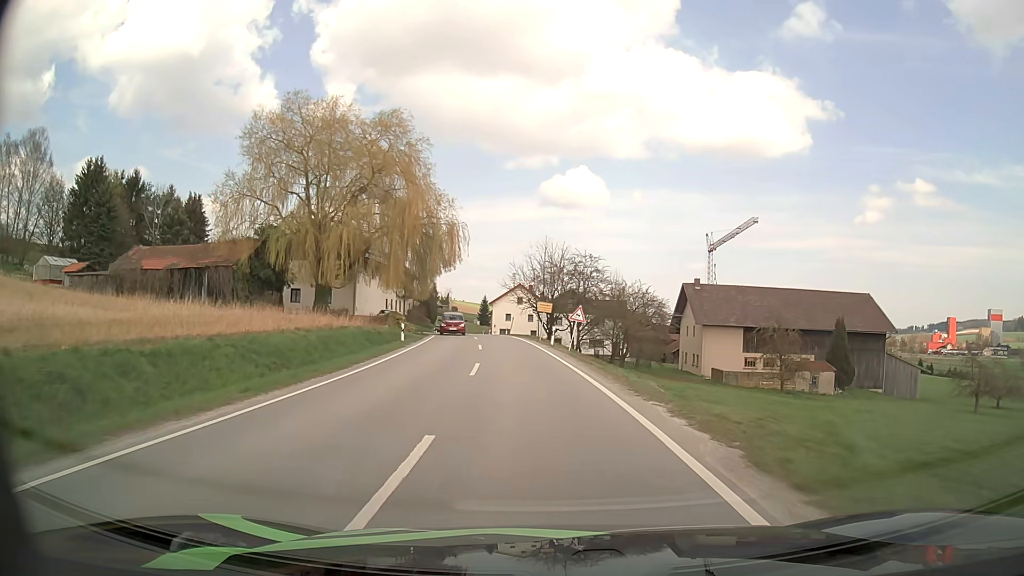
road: secondary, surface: asphalt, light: Day
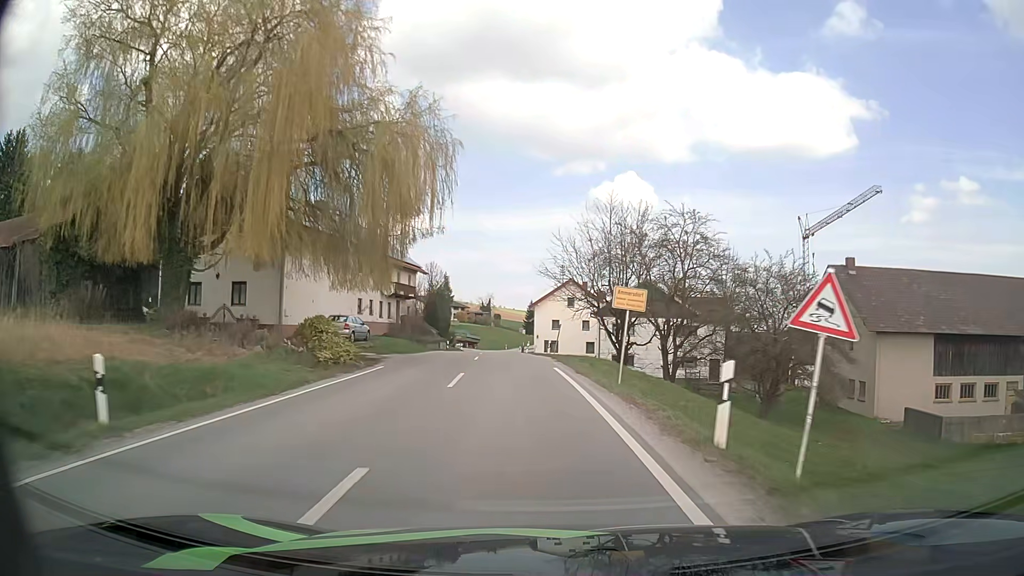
(-0.9, +26.0) m; -4°
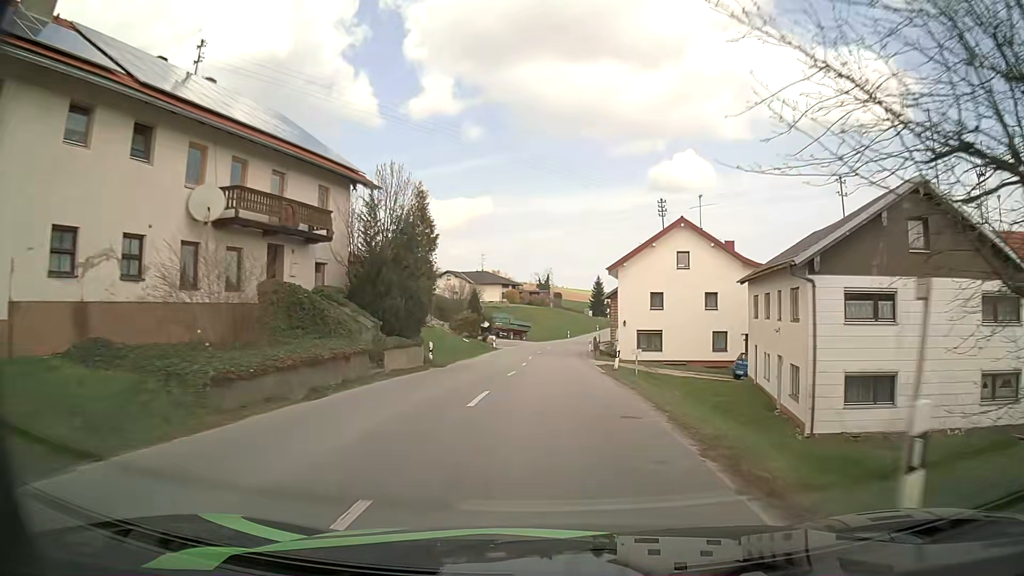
(-1.7, +33.4) m; -5°
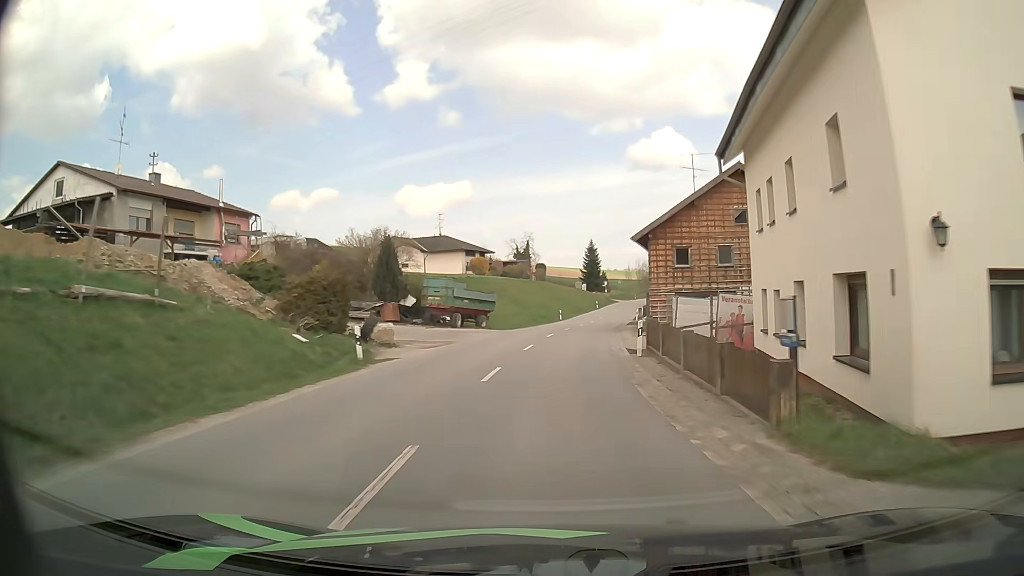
(+0.2, +34.4) m; +1°
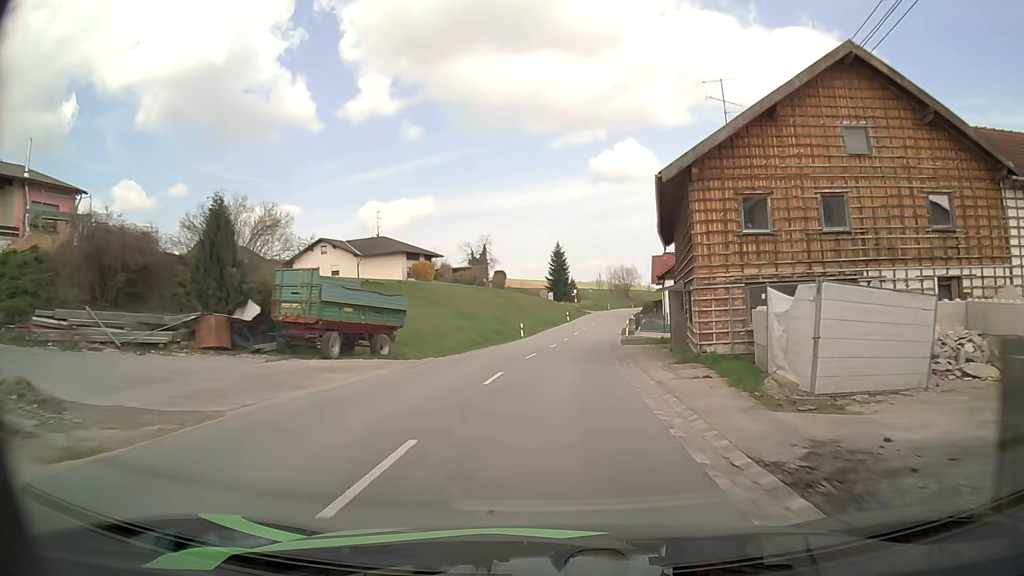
(+0.4, +17.7) m; +3°
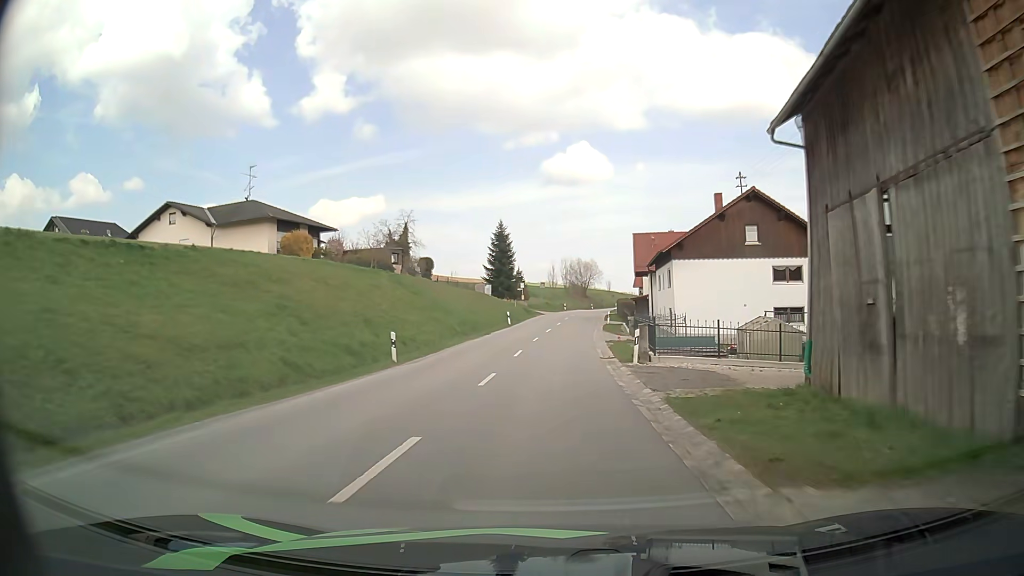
(+1.1, +26.7) m; +4°
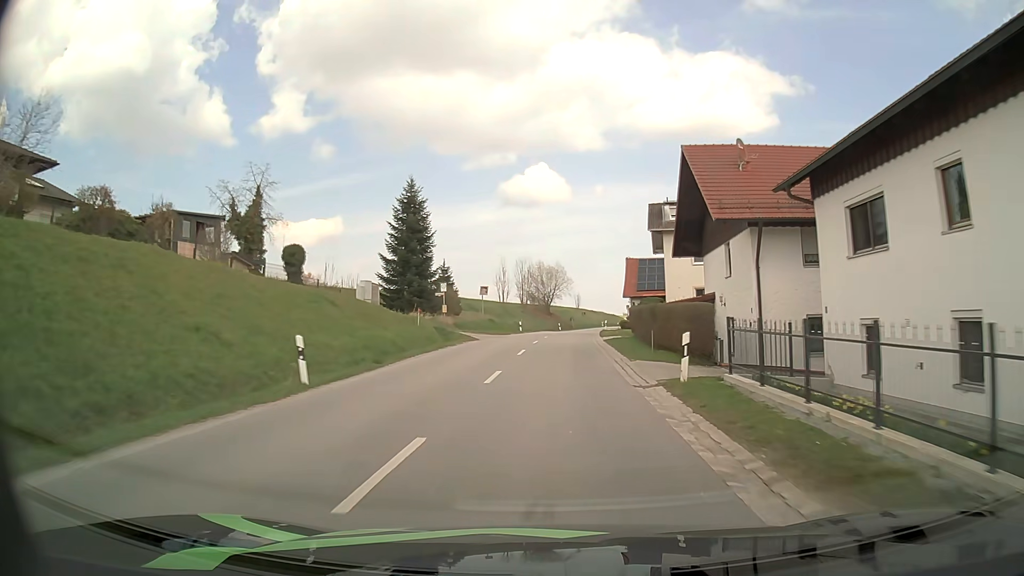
(+1.2, +36.7) m; +4°
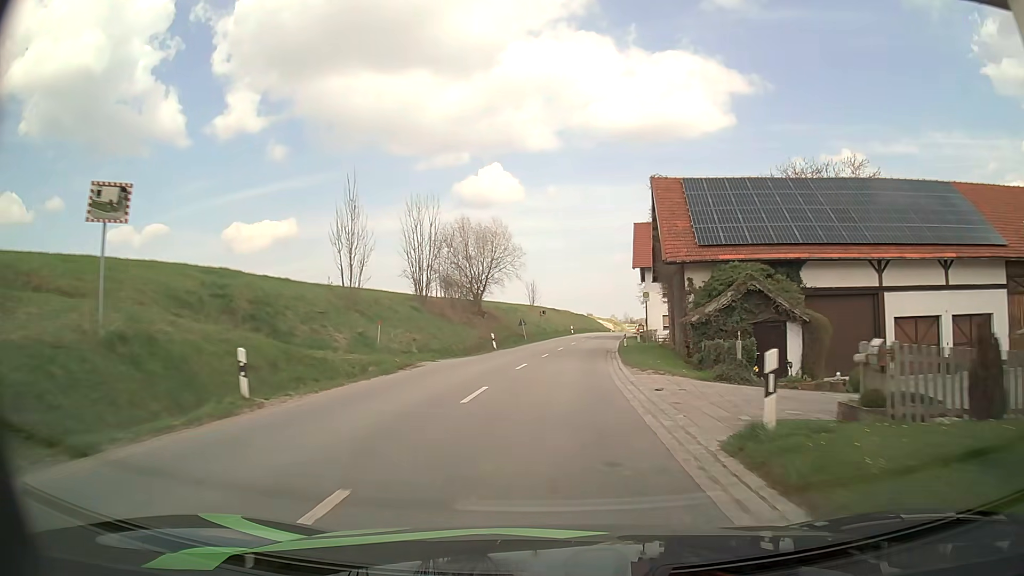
(+1.9, +47.6) m; +4°
(0, +10) (+1, +20) (+1, +30) (+2, +40) (+3, +50) (+5, +60) (+6, +70) (+8, +79) (+10, +89) (+12, +99) m
